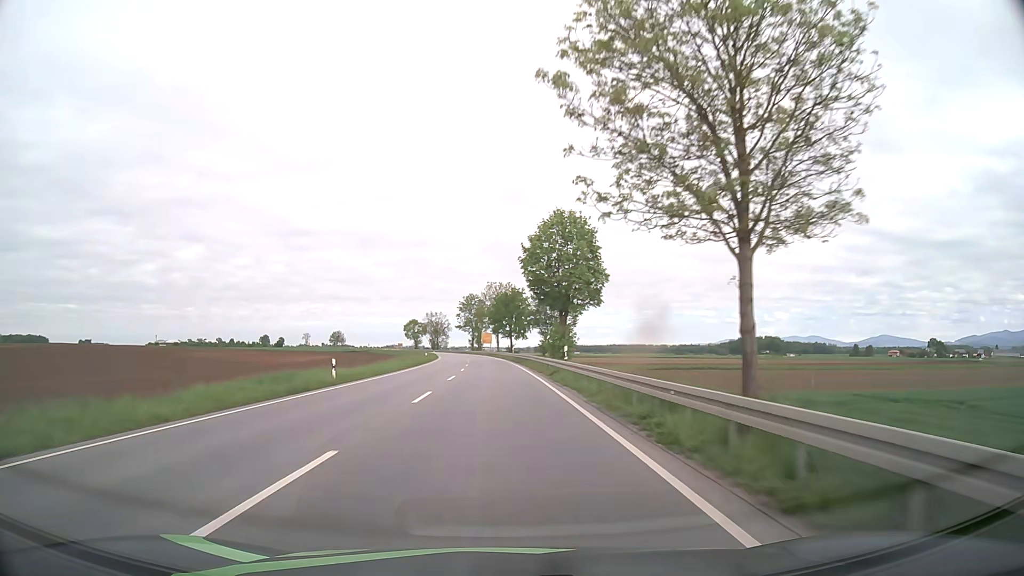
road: primary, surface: asphalt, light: Day
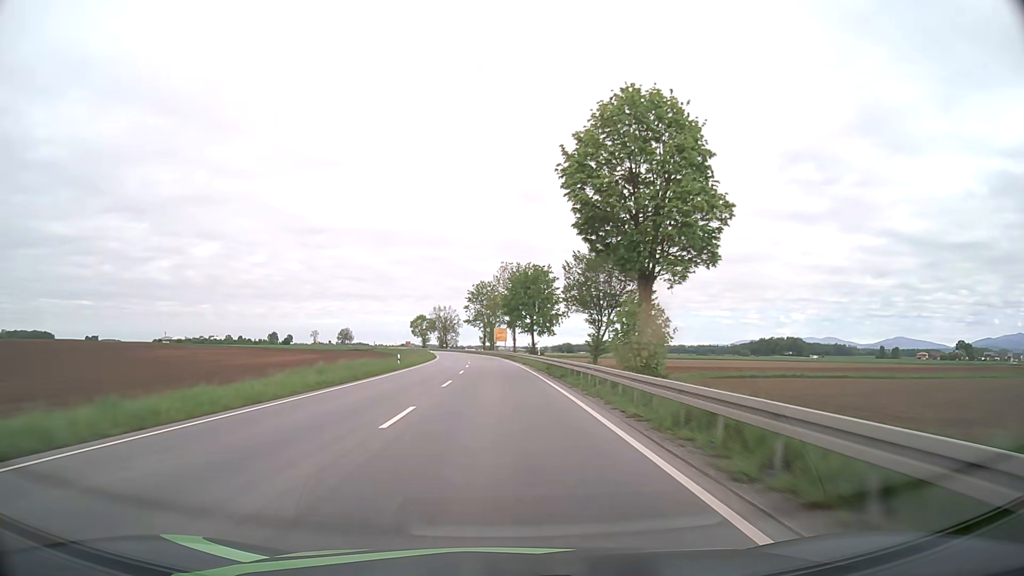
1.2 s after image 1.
(-0.3, +29.5) m; -1°
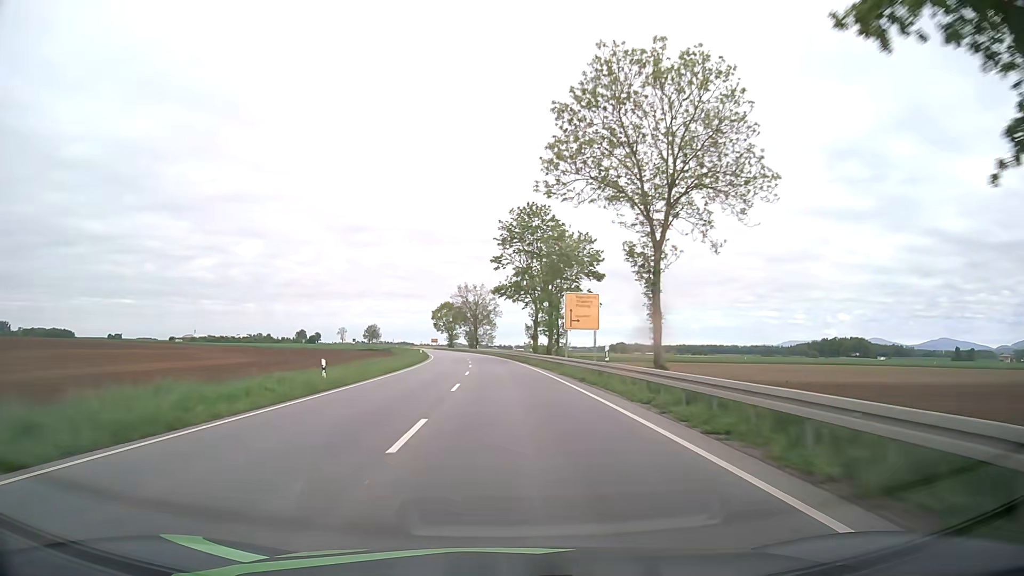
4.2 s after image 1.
(-2.6, +75.4) m; -4°
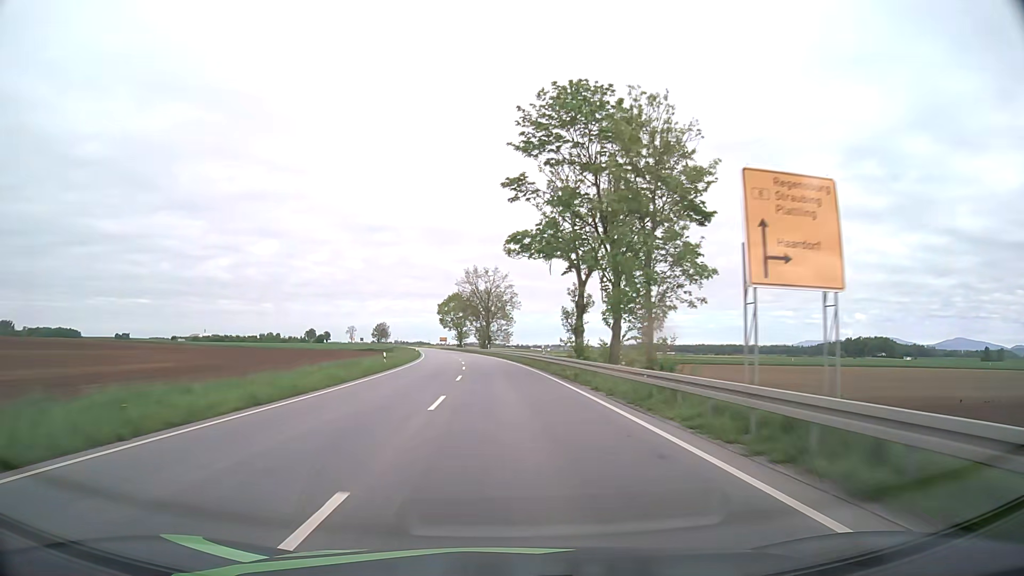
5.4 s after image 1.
(-0.4, +30.5) m; -1°
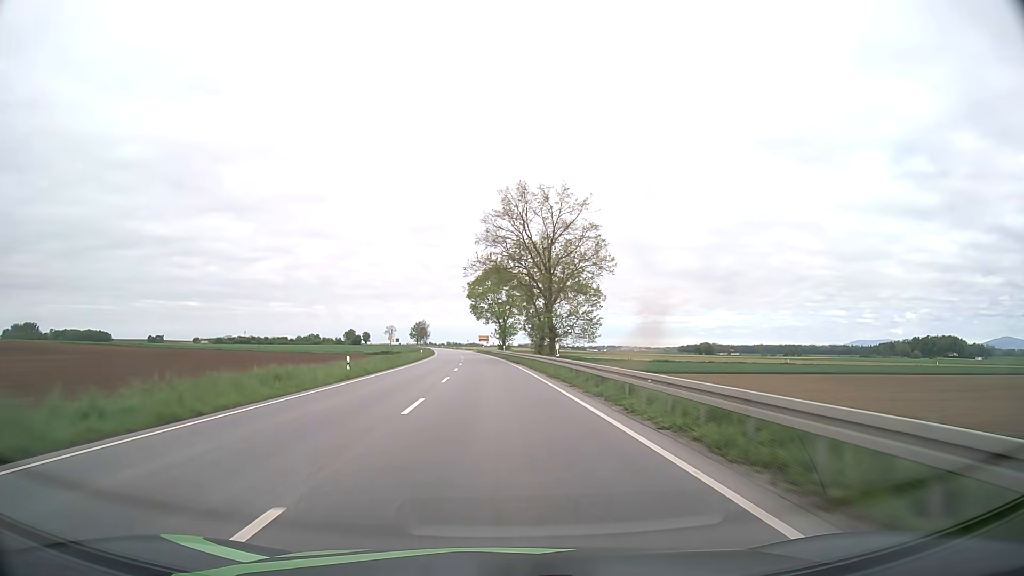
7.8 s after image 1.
(-2.3, +61.1) m; -5°
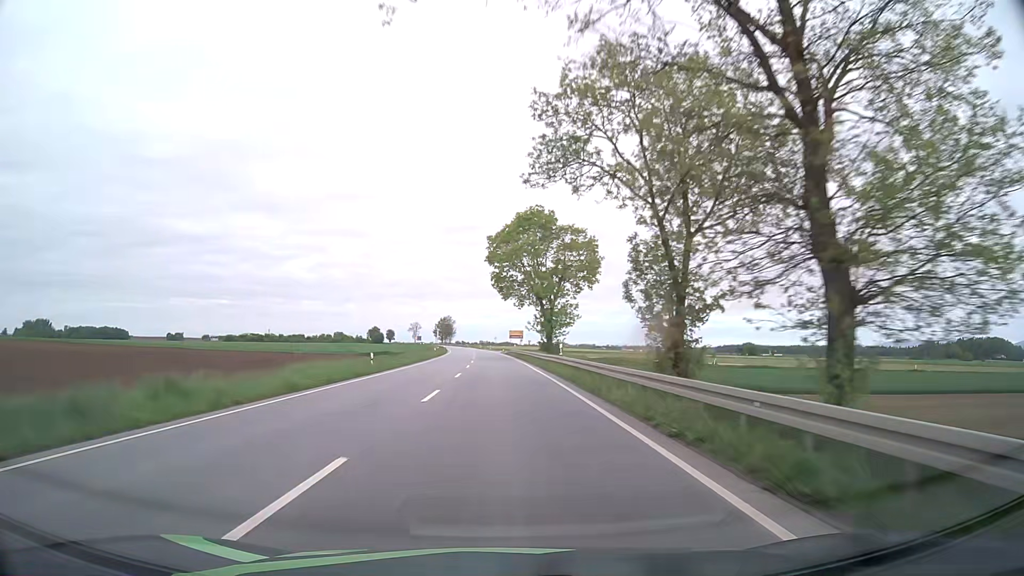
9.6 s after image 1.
(-1.3, +45.8) m; -3°
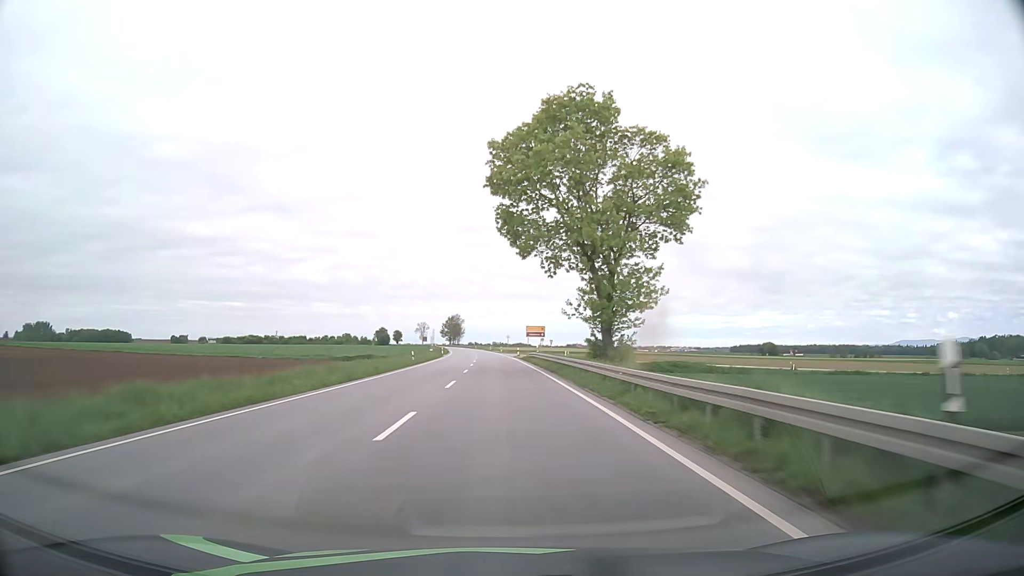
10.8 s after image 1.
(-0.3, +30.5) m; -1°
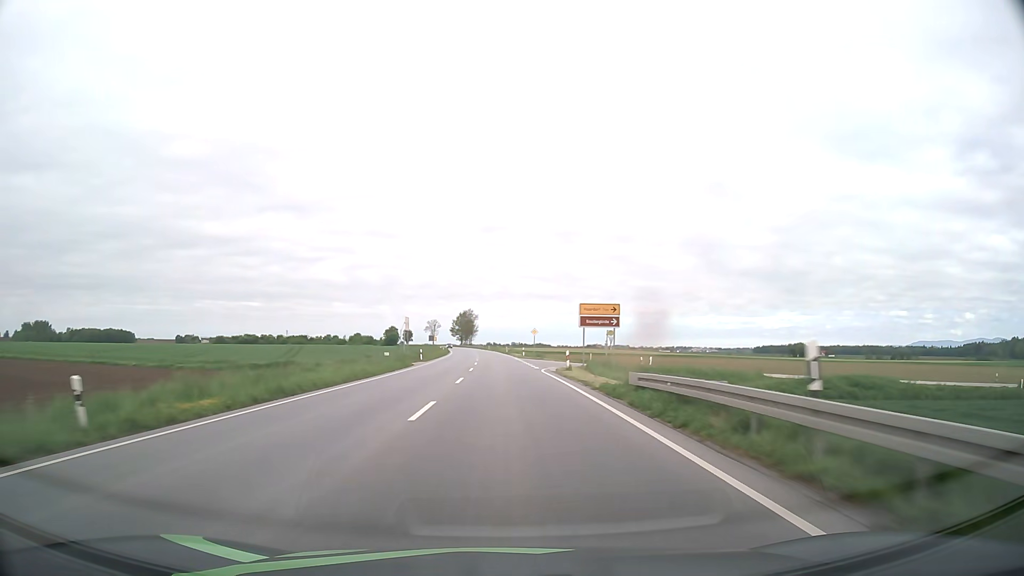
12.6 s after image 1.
(-0.8, +45.7) m; -2°
(0, +10) (0, +20) (0, +30) (0, +40) (-1, +50) (-1, +60) (-1, +70) (-1, +80) (-2, +90) (-2, +100) m
